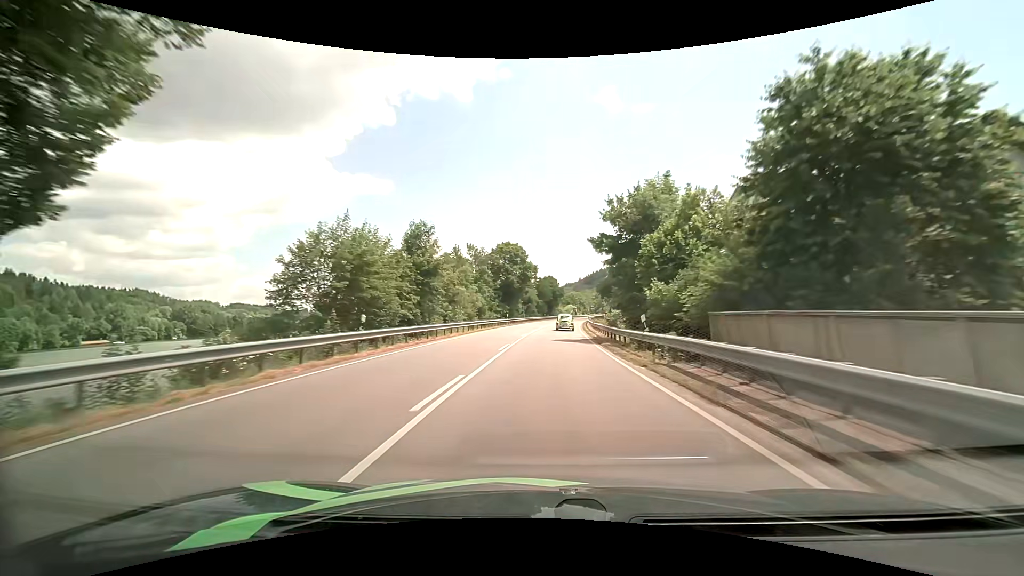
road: primary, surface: asphalt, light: Day
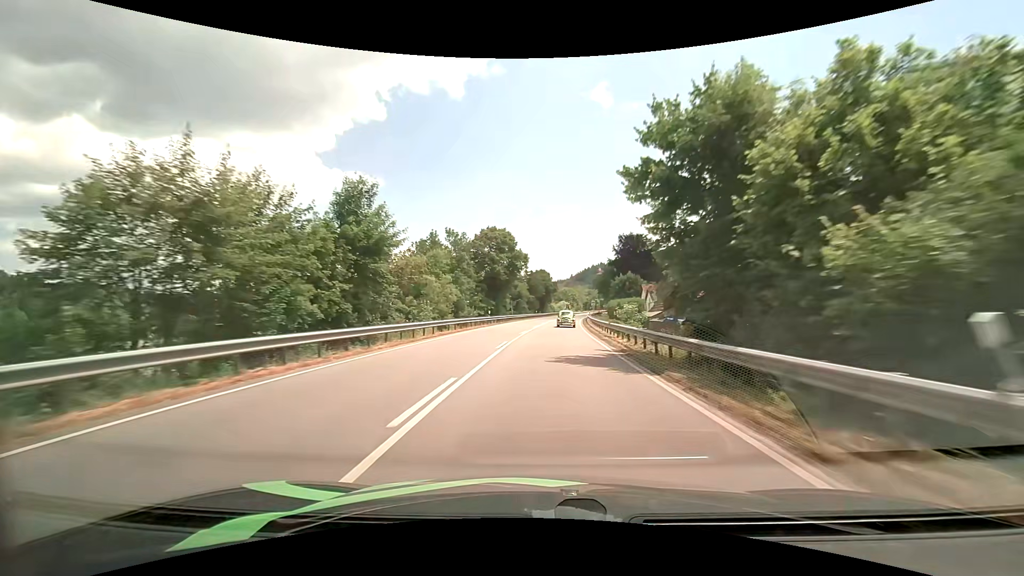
(+0.1, +13.0) m; +1°
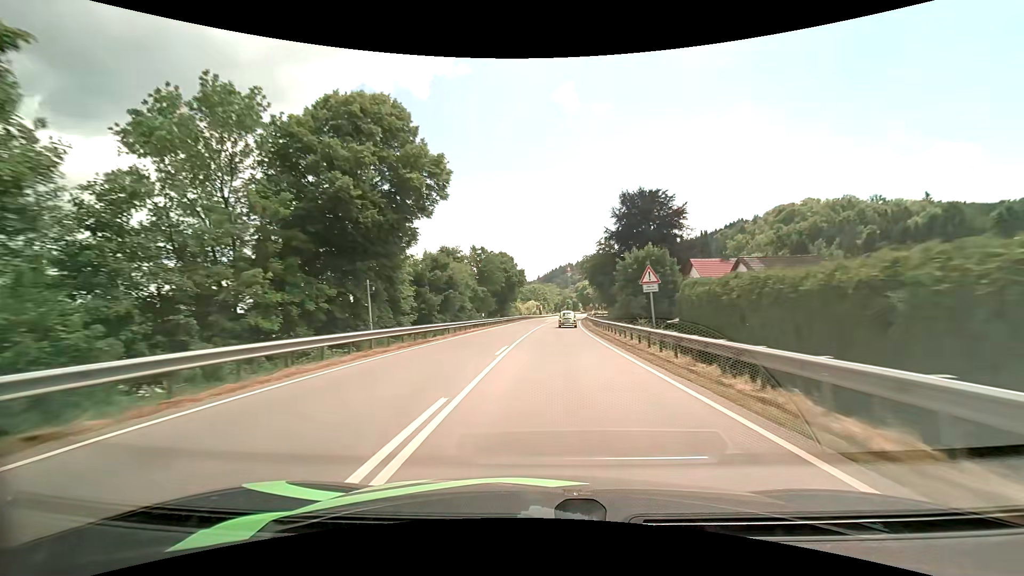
(+1.6, +49.7) m; +4°
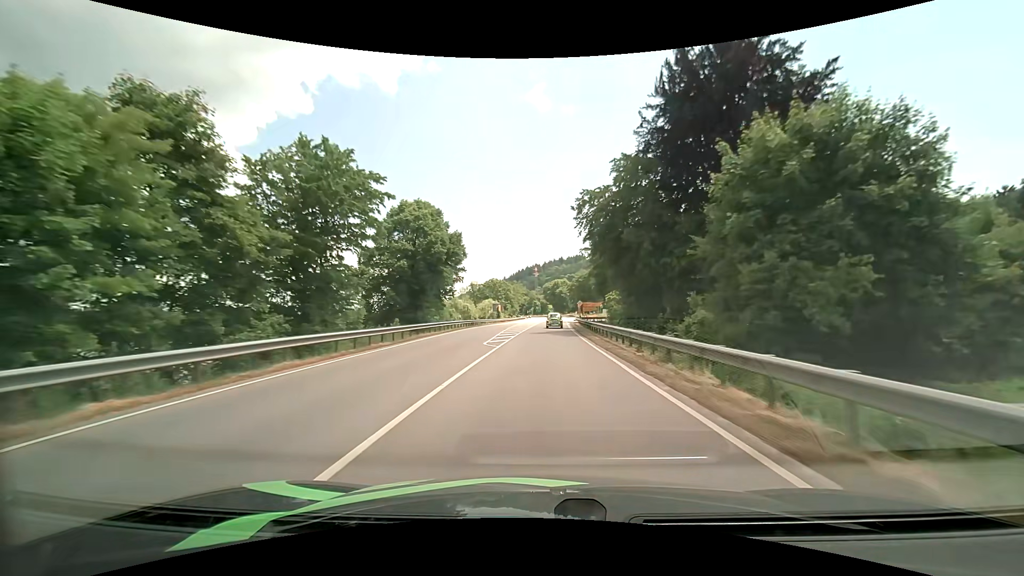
(+1.9, +47.7) m; +4°
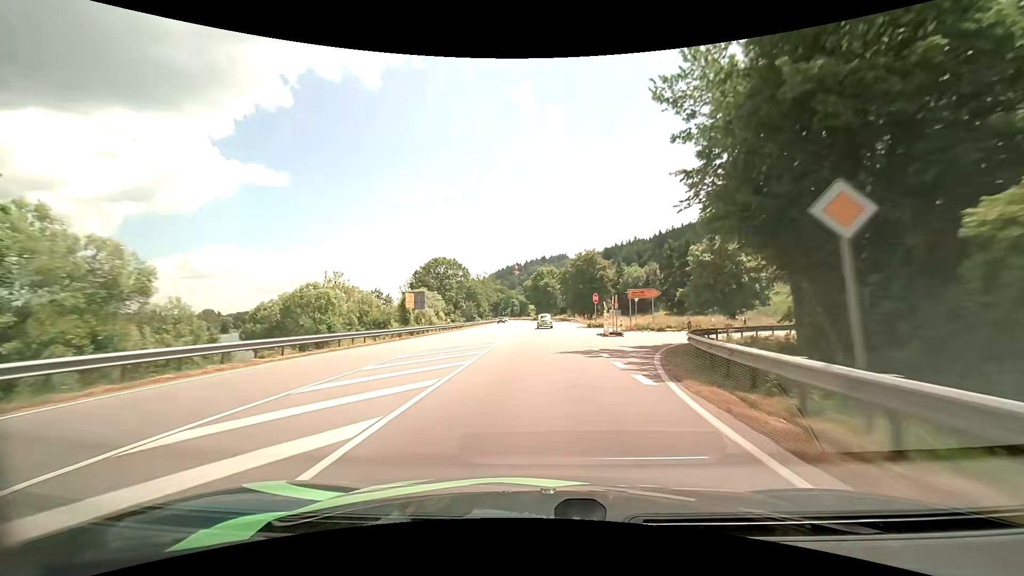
(+1.5, +60.9) m; +2°
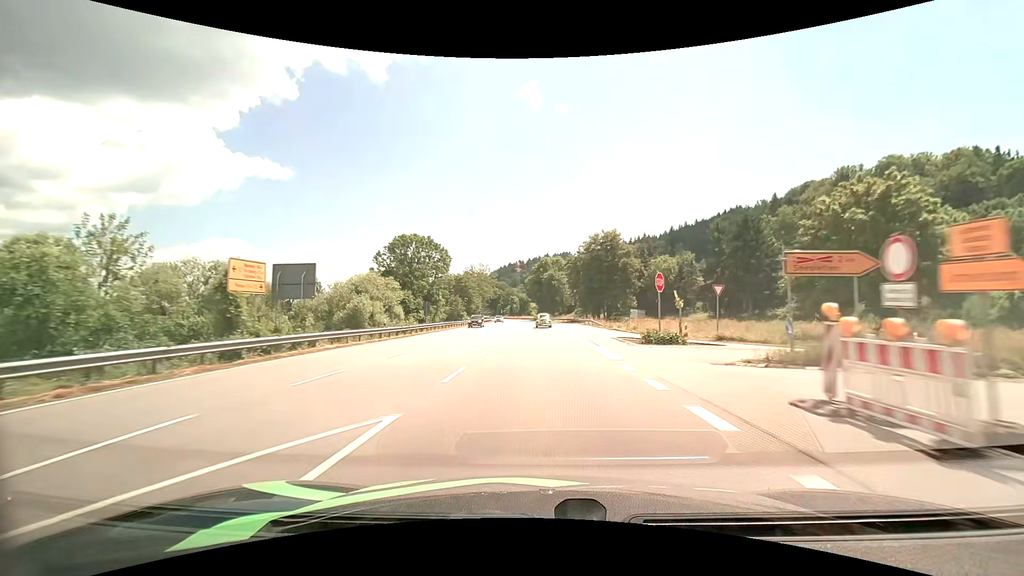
(+0.1, +24.7) m; 0°
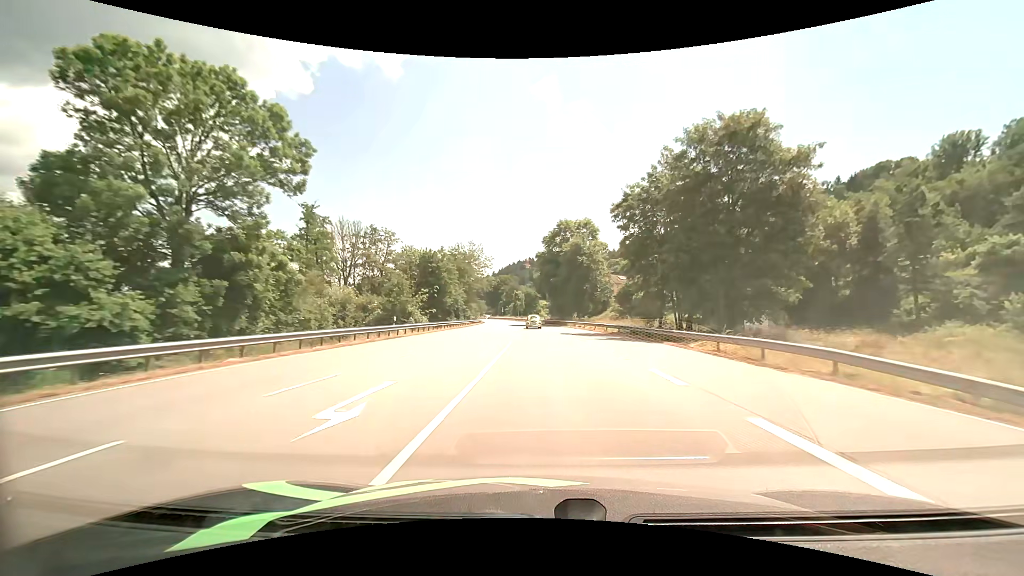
(-0.5, +49.3) m; -1°
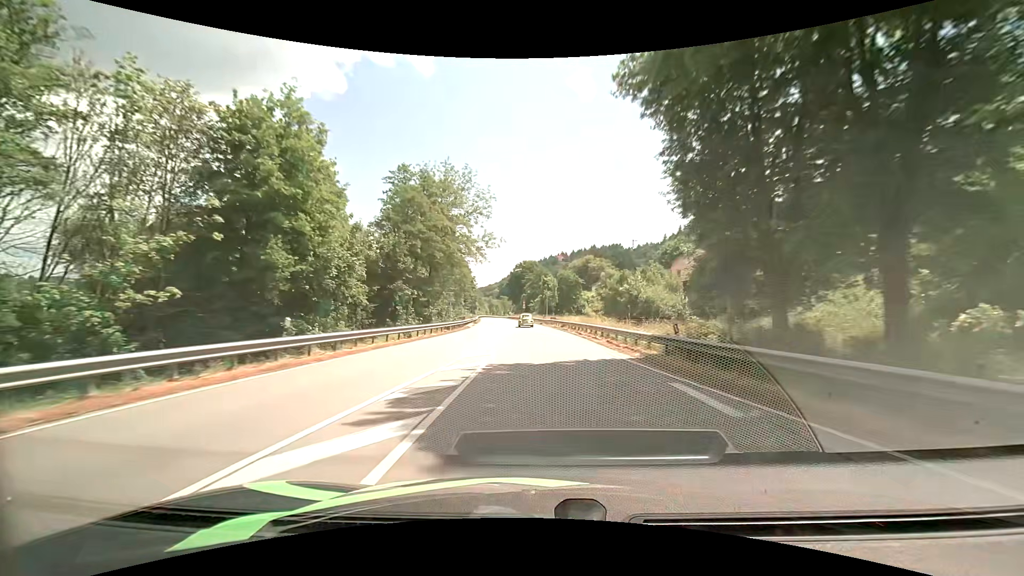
(-1.8, +62.7) m; -4°
(0, +10) (0, +20) (0, +30) (-1, +40) (-1, +50) (-2, +60) (-3, +70) (-4, +80) (-5, +90) (-6, +100) m
